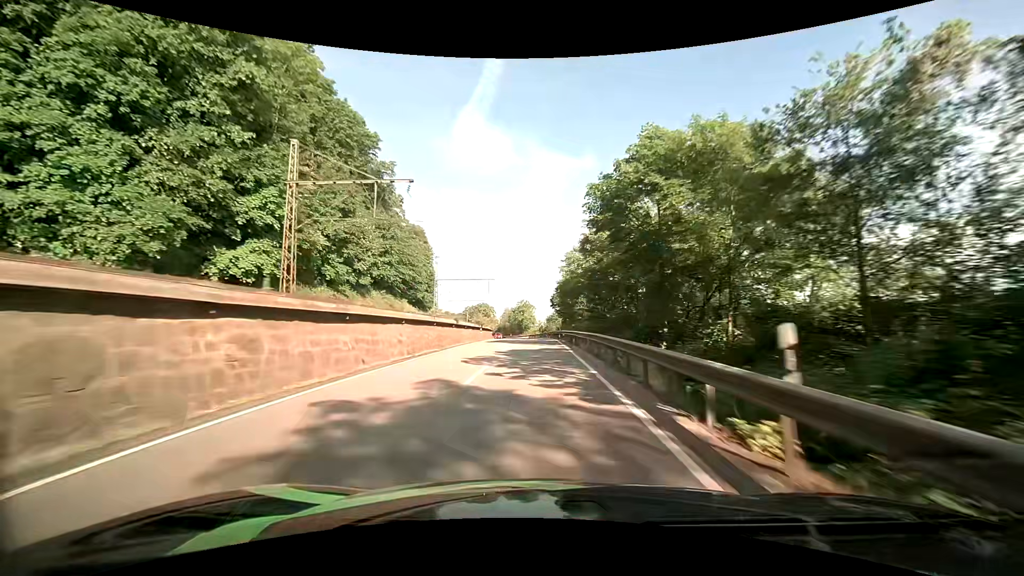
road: primary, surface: asphalt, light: Day
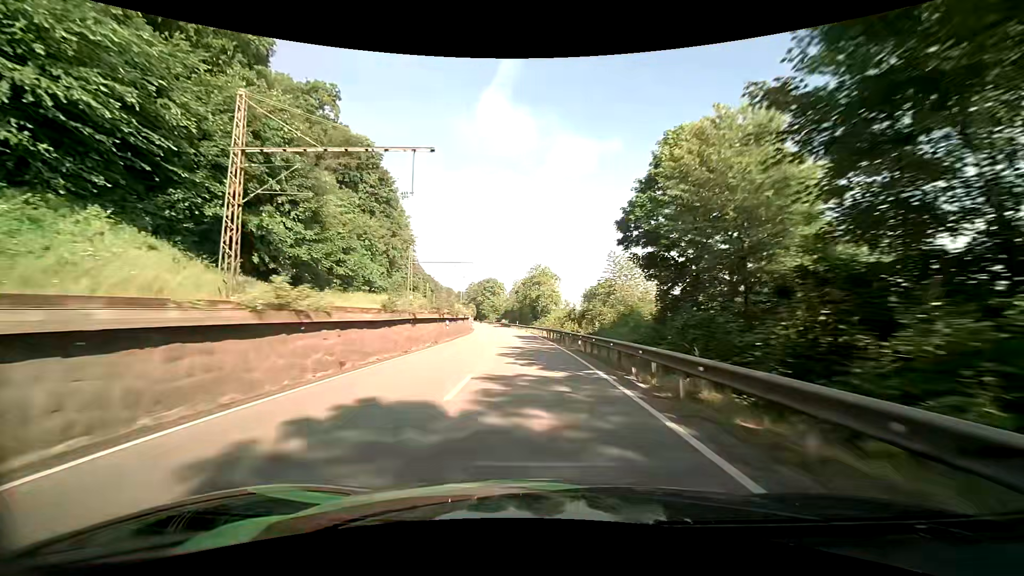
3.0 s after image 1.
(-0.7, +62.0) m; -2°
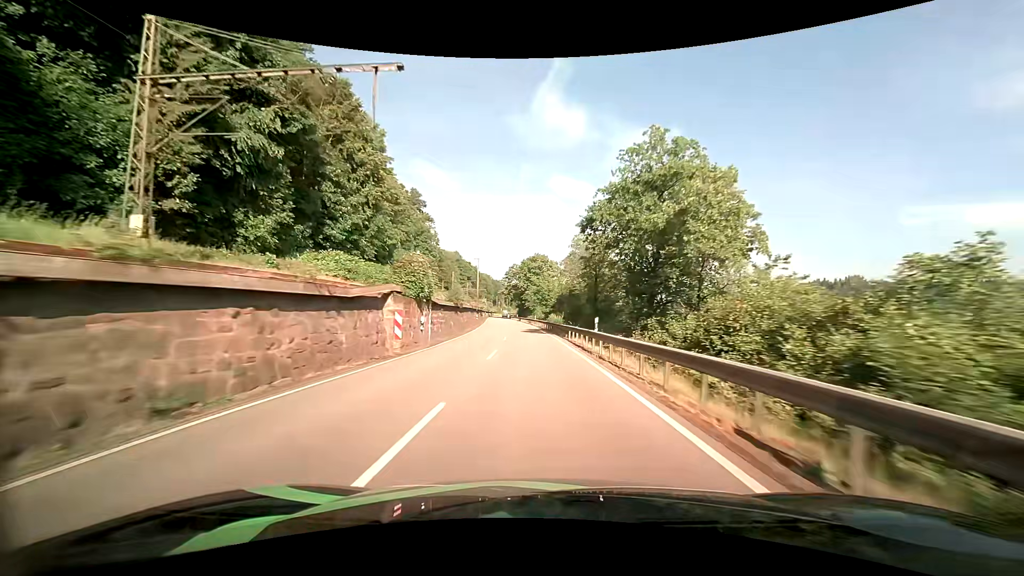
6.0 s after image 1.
(-3.6, +64.3) m; -7°
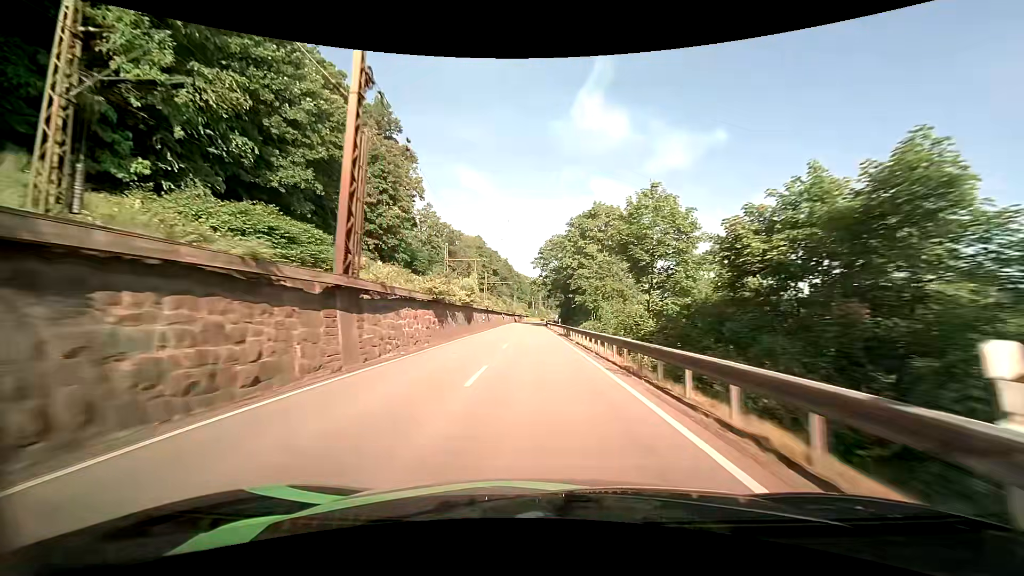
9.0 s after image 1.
(-3.0, +65.8) m; -5°
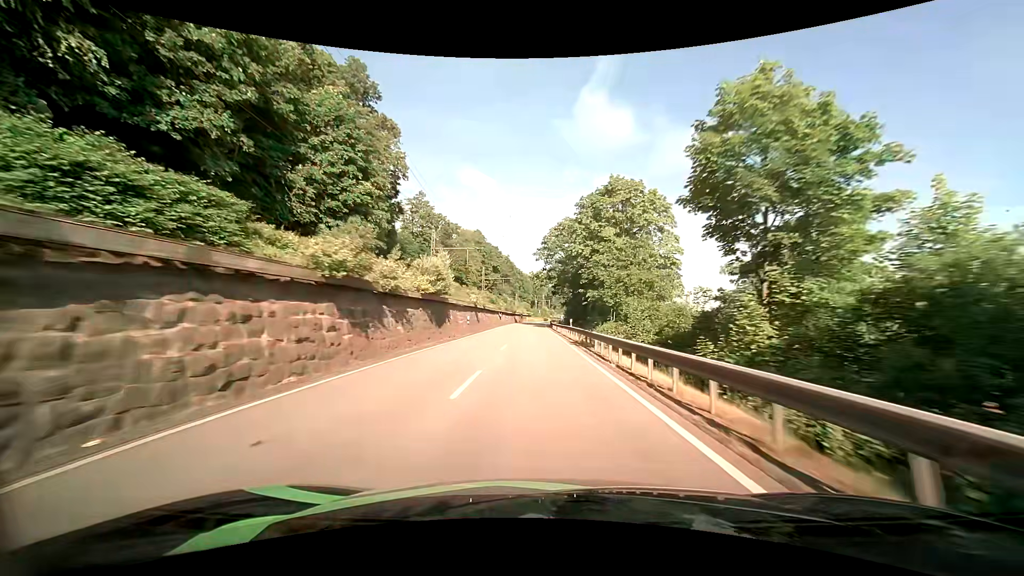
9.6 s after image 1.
(0.0, +13.5) m; 0°
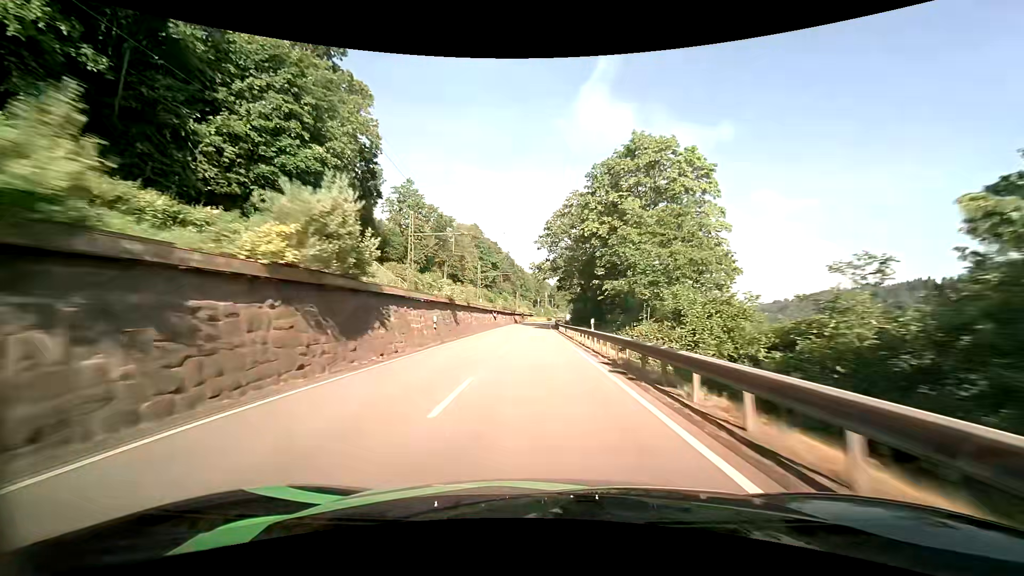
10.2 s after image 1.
(0.0, +13.5) m; 0°
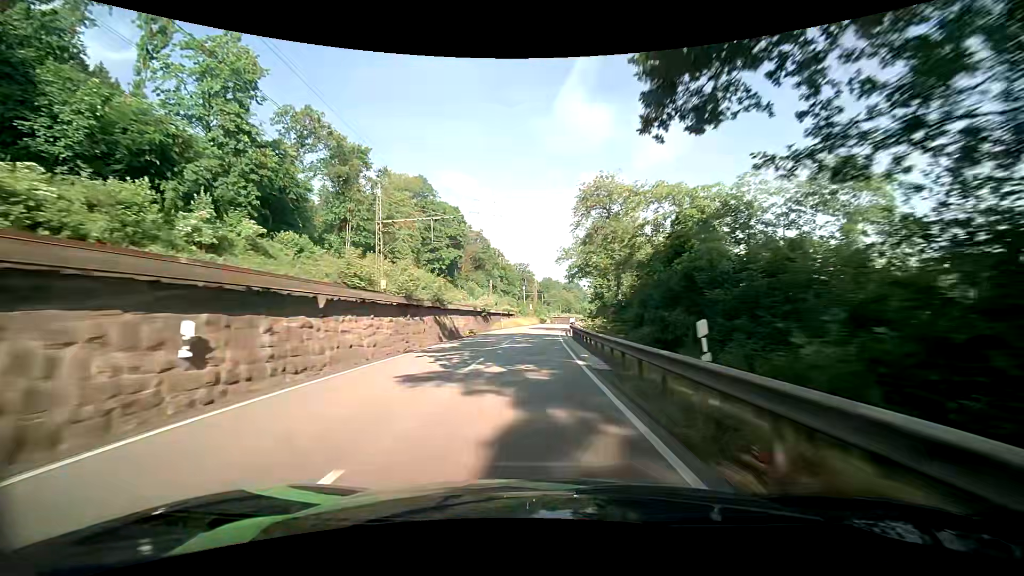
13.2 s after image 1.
(+0.2, +65.8) m; +1°
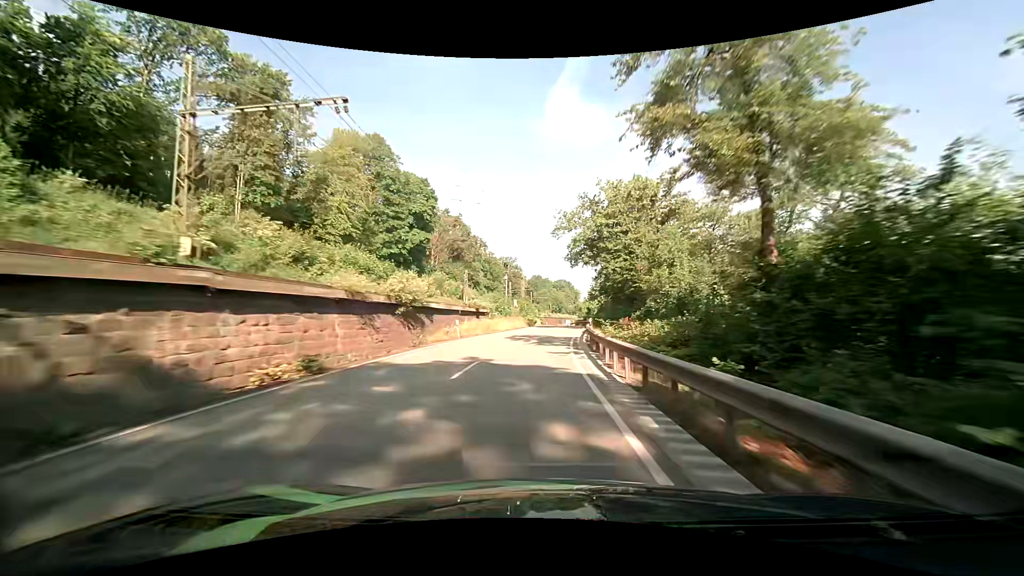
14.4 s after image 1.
(+0.2, +25.6) m; +2°
(0, +10) (0, +20) (+1, +30) (+2, +40) (+2, +50) (+3, +60) (+4, +70) (+4, +80) (+5, +90) (+5, +100) m
